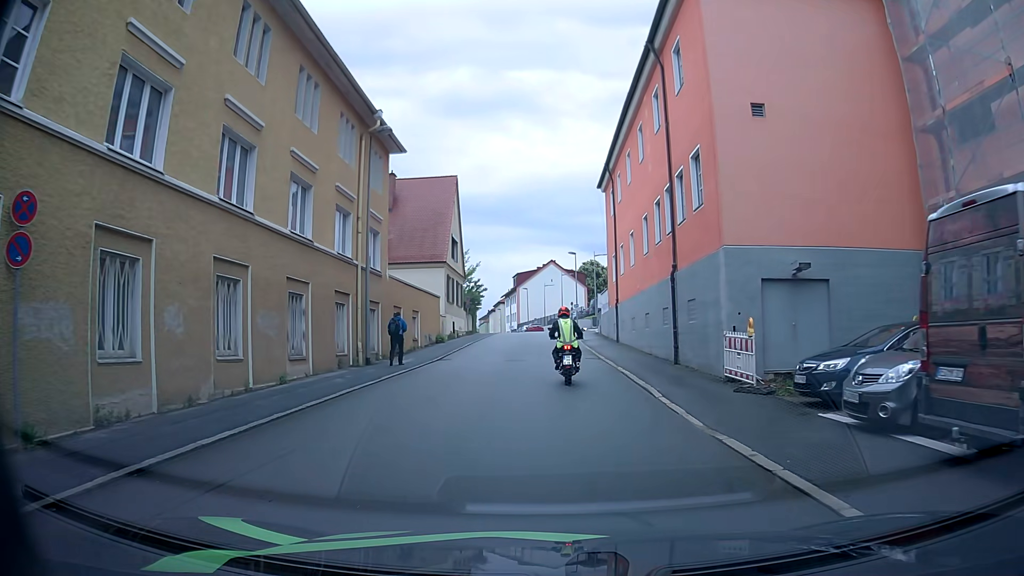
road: residential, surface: asphalt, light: Day
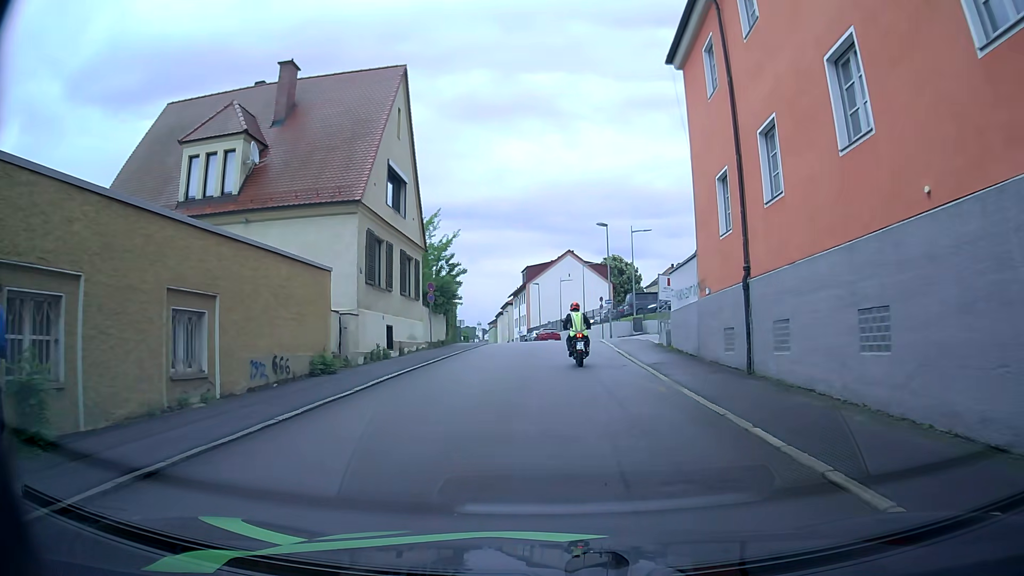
(-0.2, +22.3) m; -2°
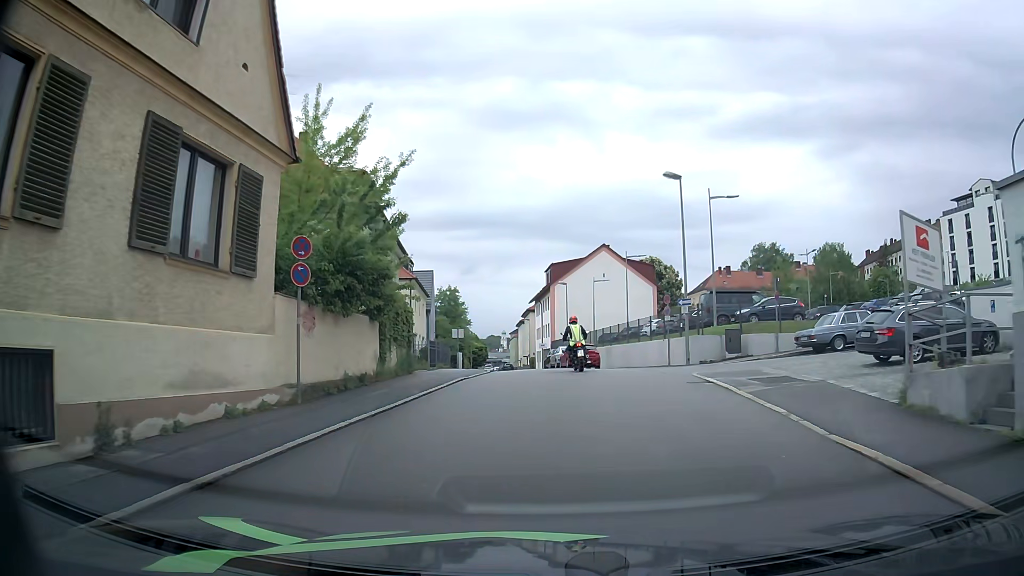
(+0.2, +18.7) m; 0°
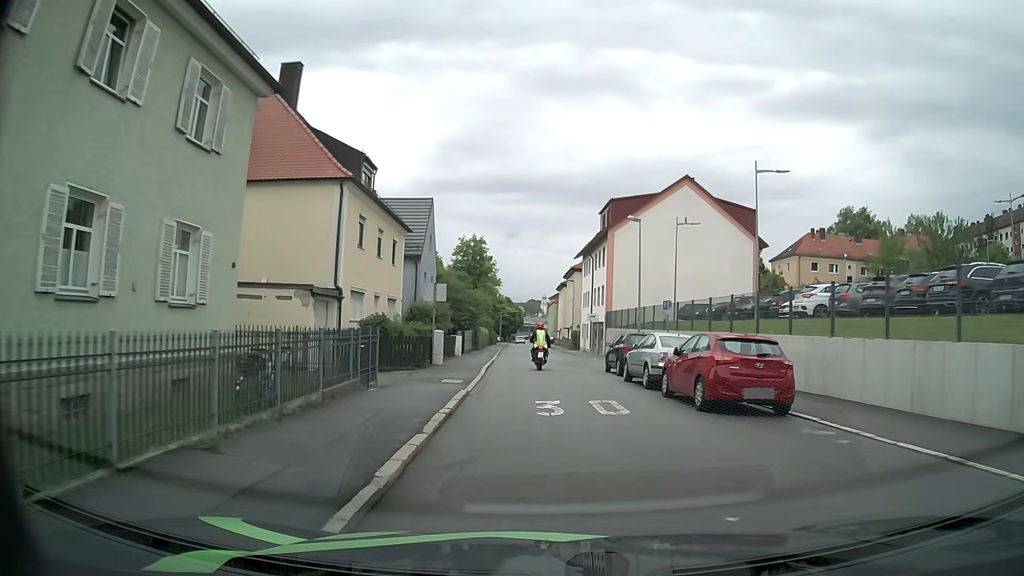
(-1.4, +24.8) m; -5°
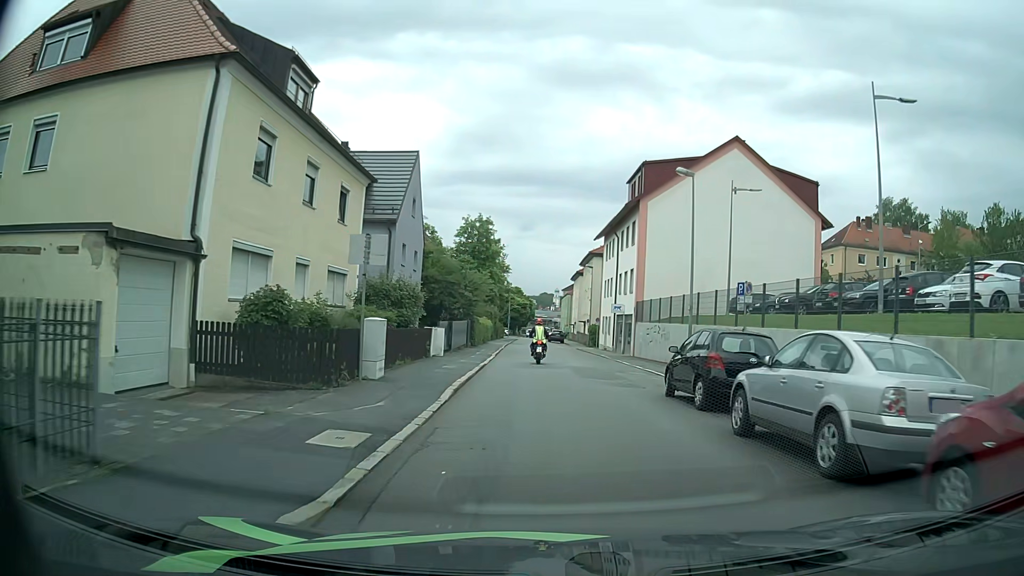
(-0.1, +10.8) m; -1°
(0, +10) (0, +20) (-1, +30) (-1, +40) (-1, +50) (-1, +60) (-2, +70) (-2, +80) (-2, +90) (-2, +100) m
